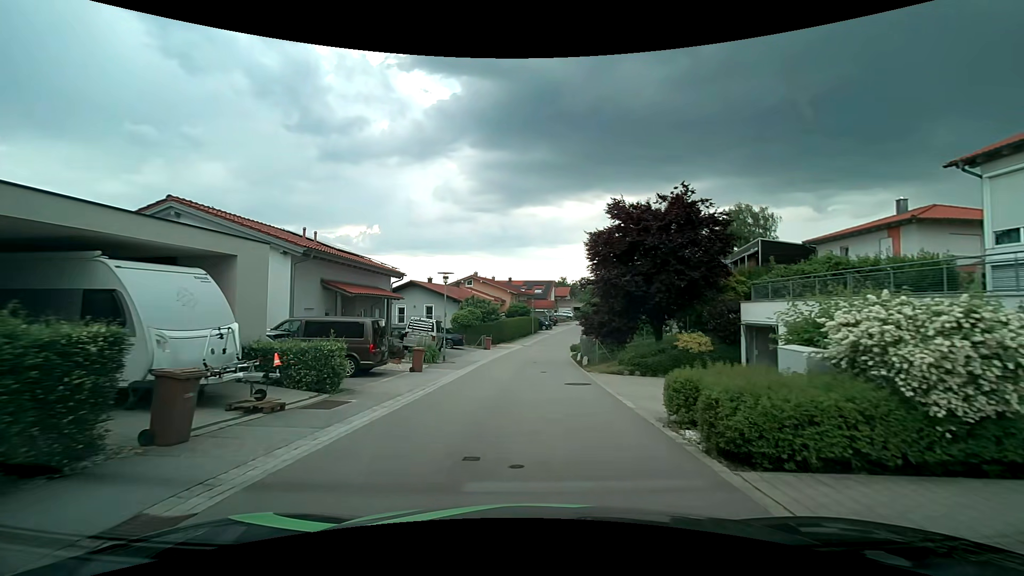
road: residential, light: Day
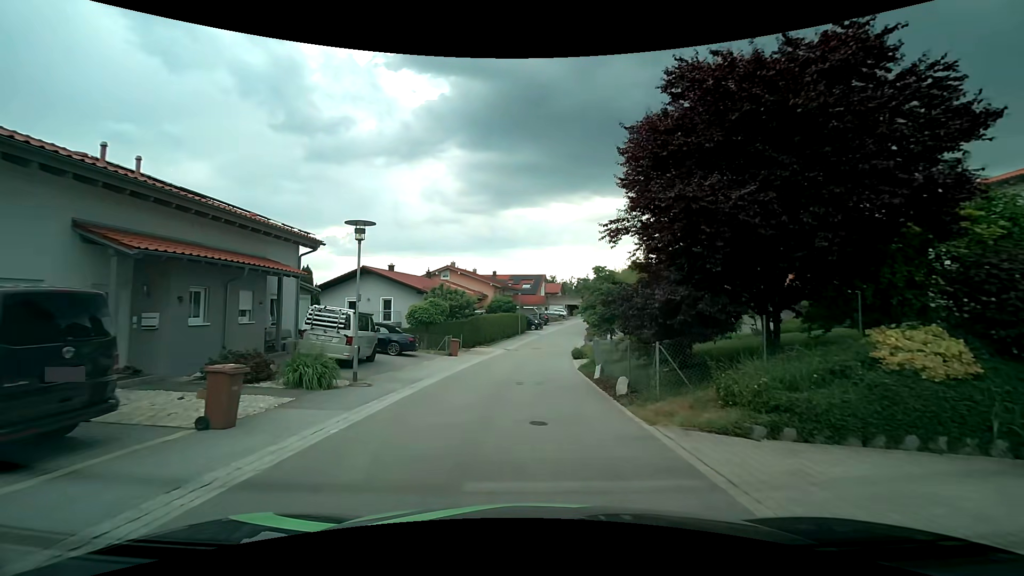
(+0.2, +11.6) m; +2°
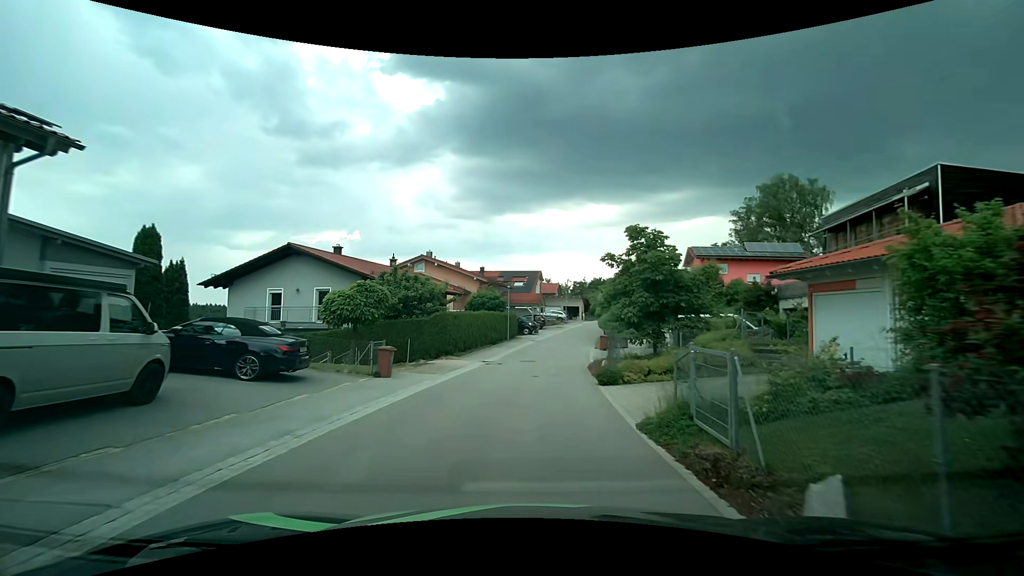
(+0.1, +11.8) m; 0°
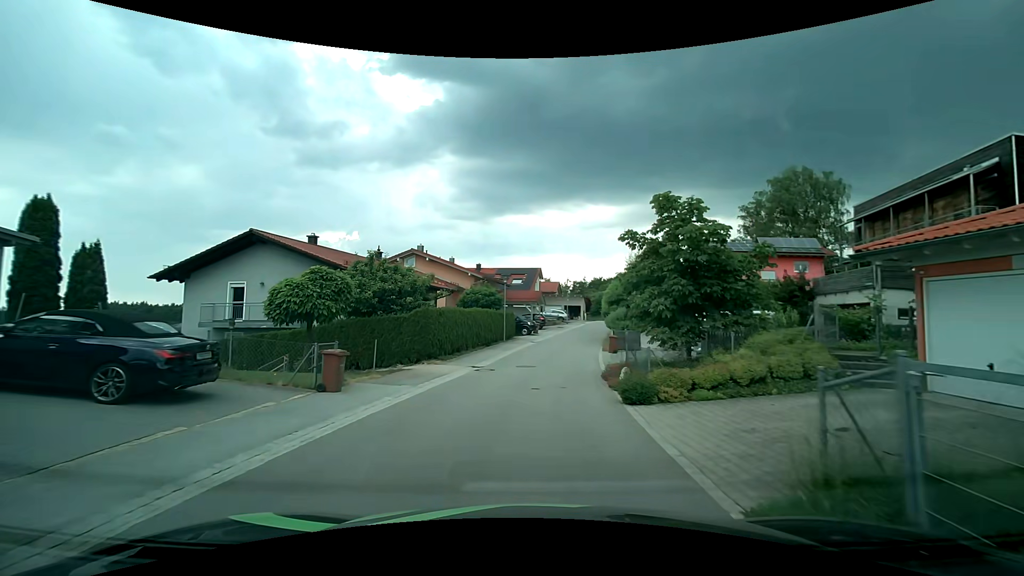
(+0.1, +3.9) m; +3°
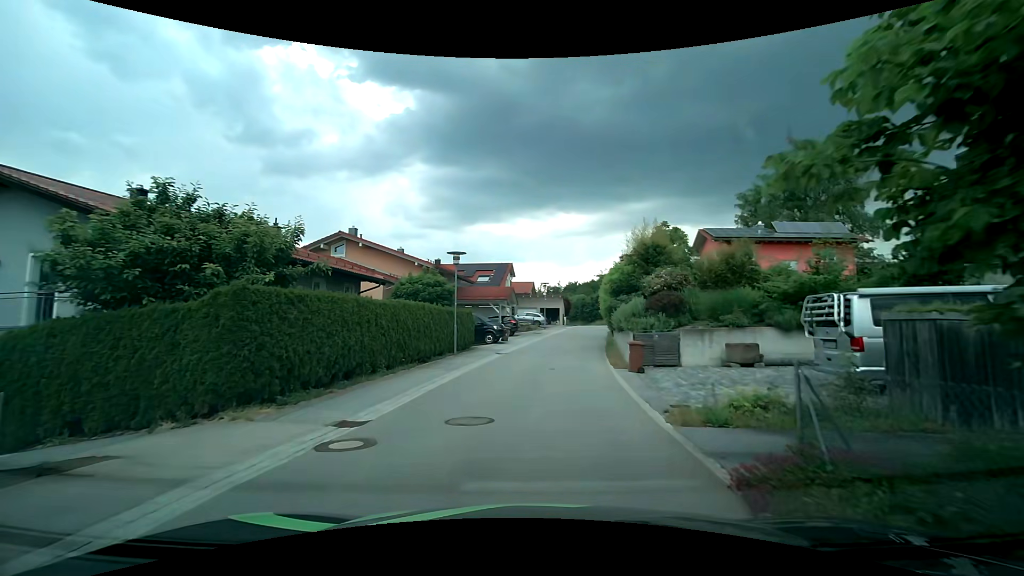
(-0.2, +11.7) m; +1°
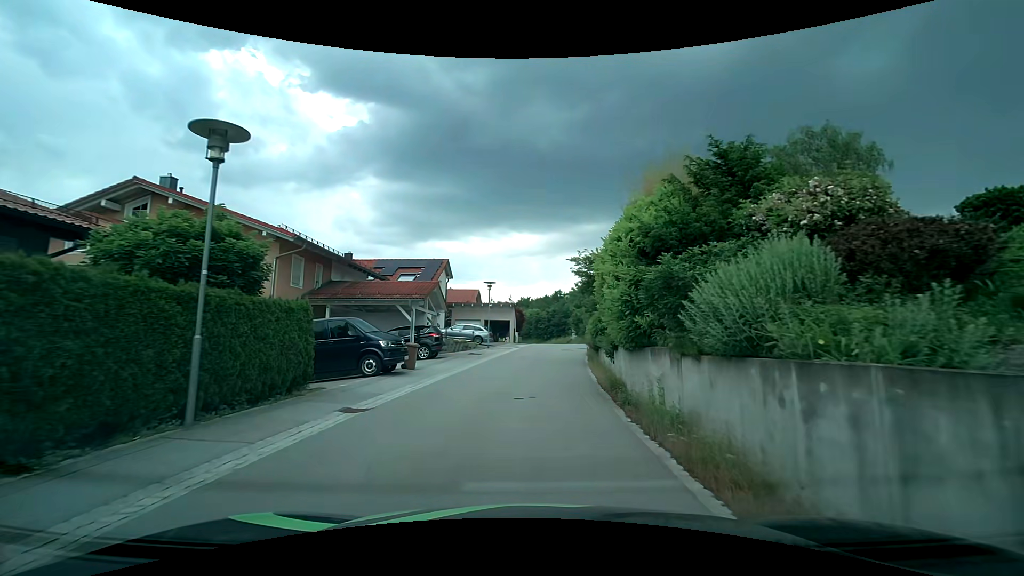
(+0.6, +14.3) m; +5°
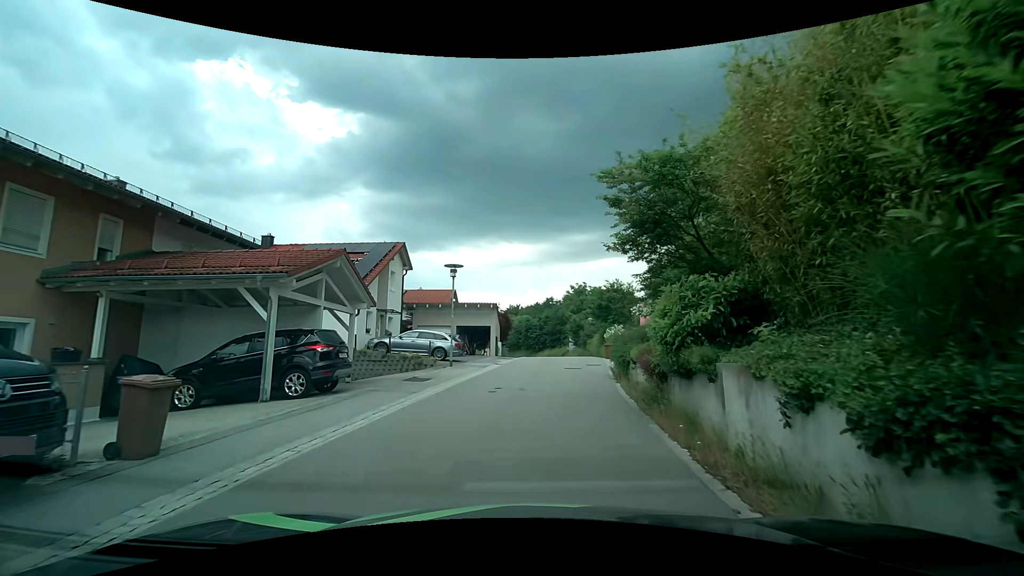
(+0.1, +11.9) m; -1°
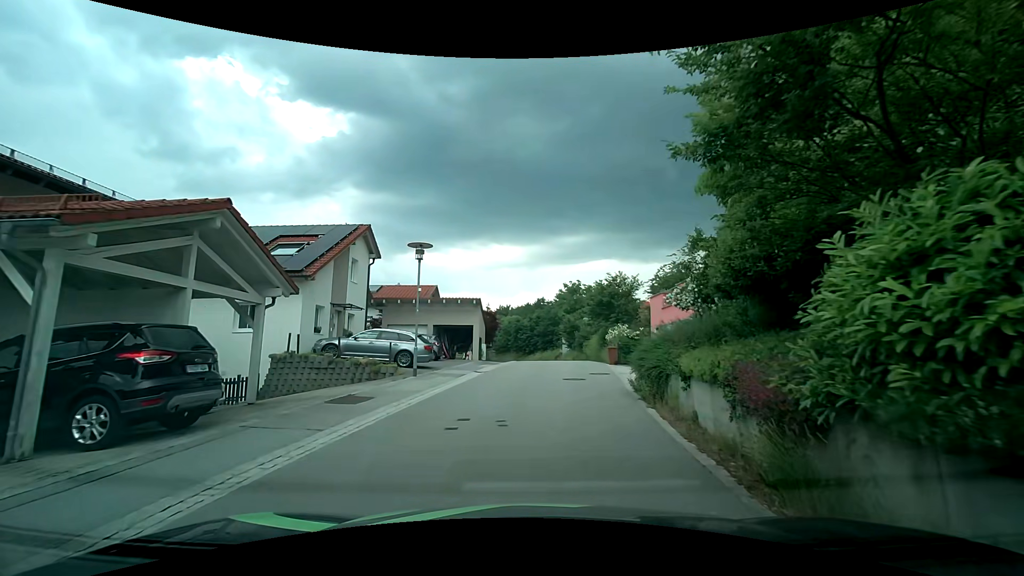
(+0.2, +5.1) m; +2°
(0, +10) (+1, +20) (+3, +30) (+3, +40) (+3, +50) (0, +59) (-4, +69) (-9, +77) (-14, +86) (-20, +94) m
